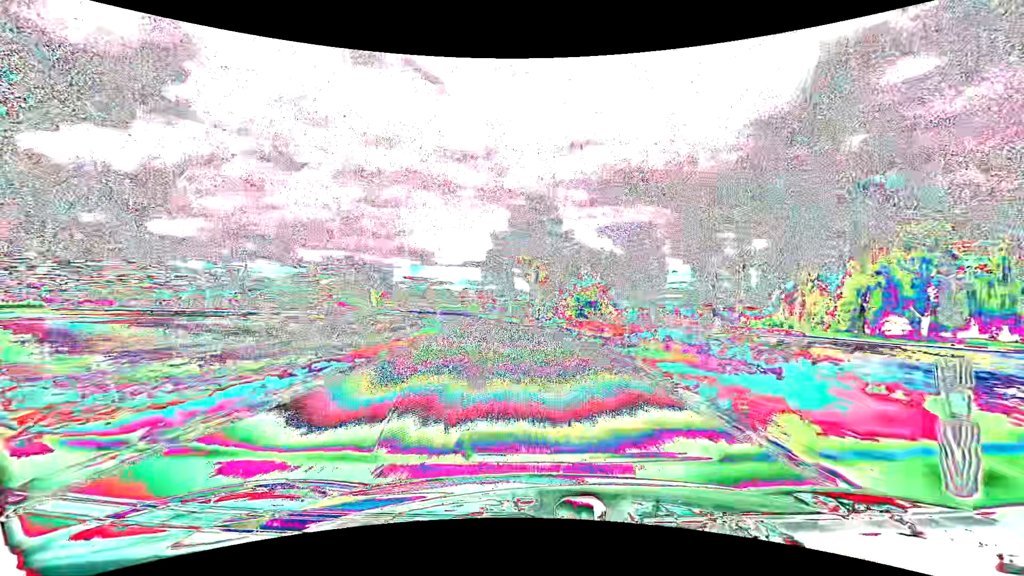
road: tertiary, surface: asphalt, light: Day
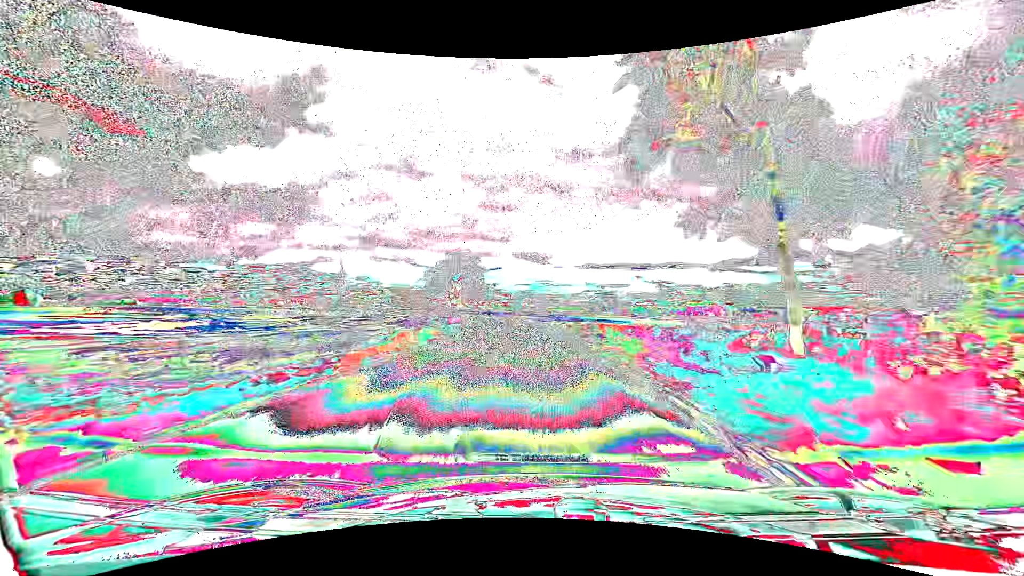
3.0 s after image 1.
(-8.7, +70.7) m; -14°
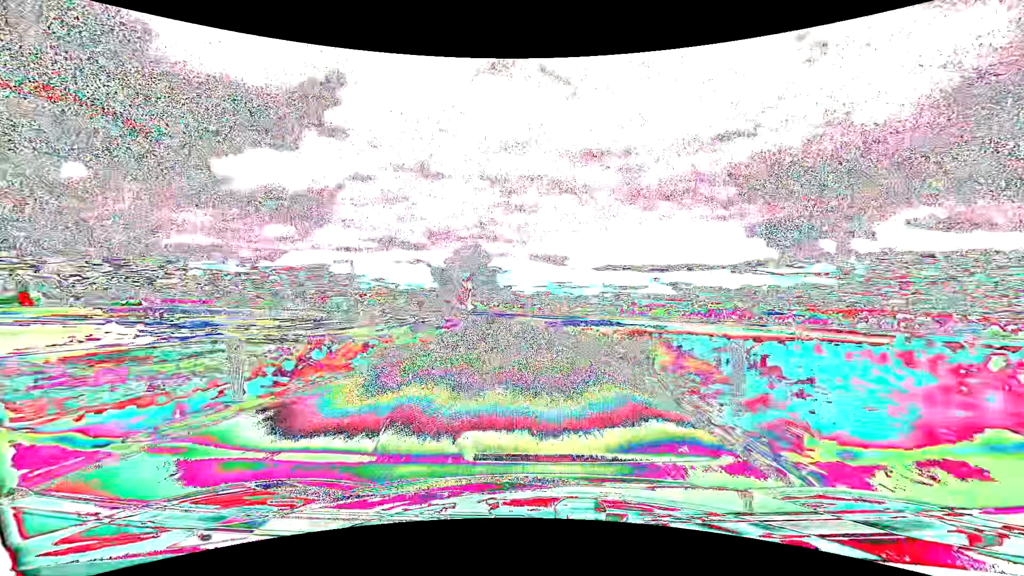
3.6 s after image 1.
(-0.3, +14.4) m; -2°
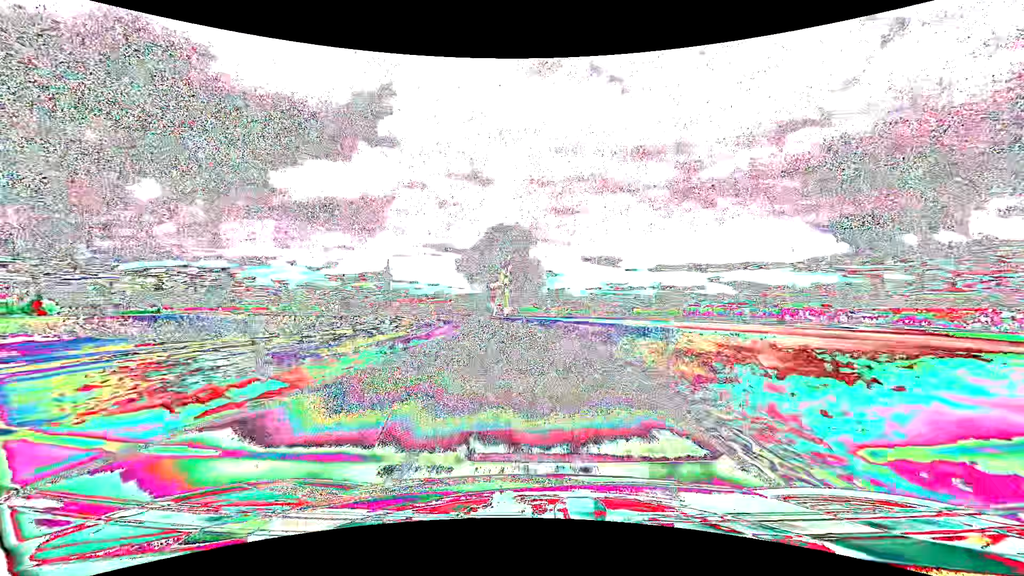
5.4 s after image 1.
(-2.3, +43.5) m; -6°
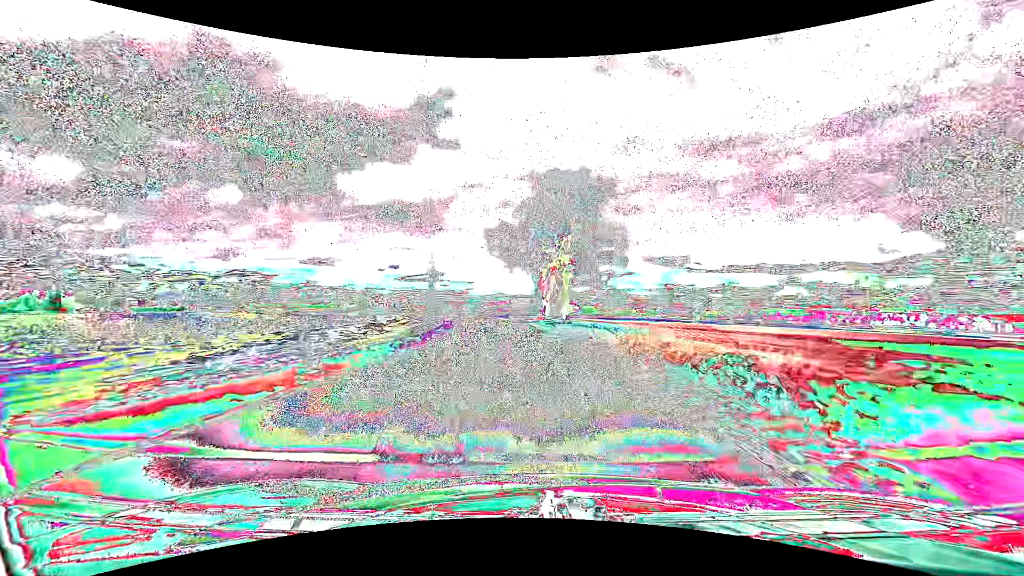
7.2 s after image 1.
(-2.7, +43.6) m; -7°
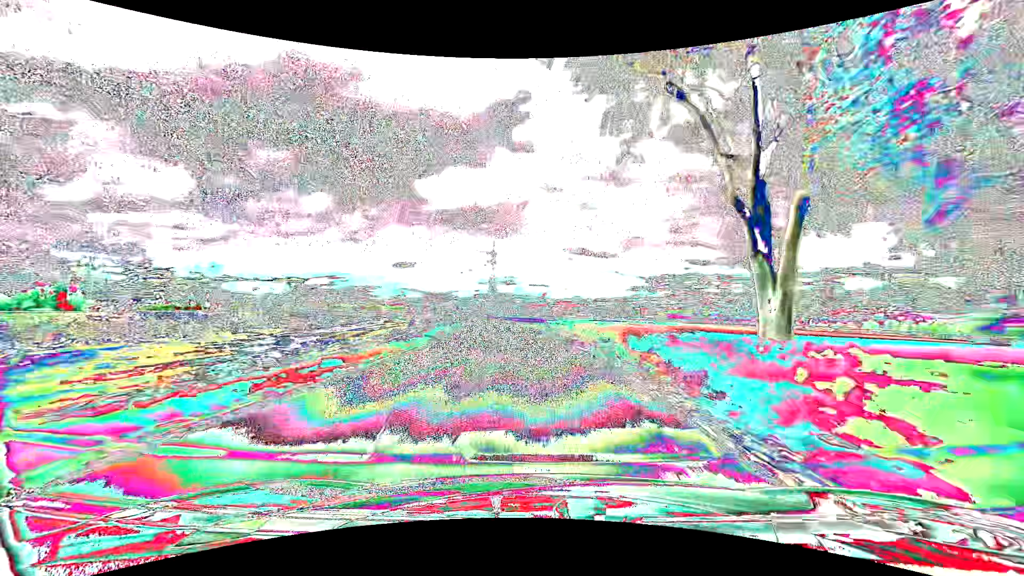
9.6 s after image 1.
(-4.6, +58.5) m; -9°
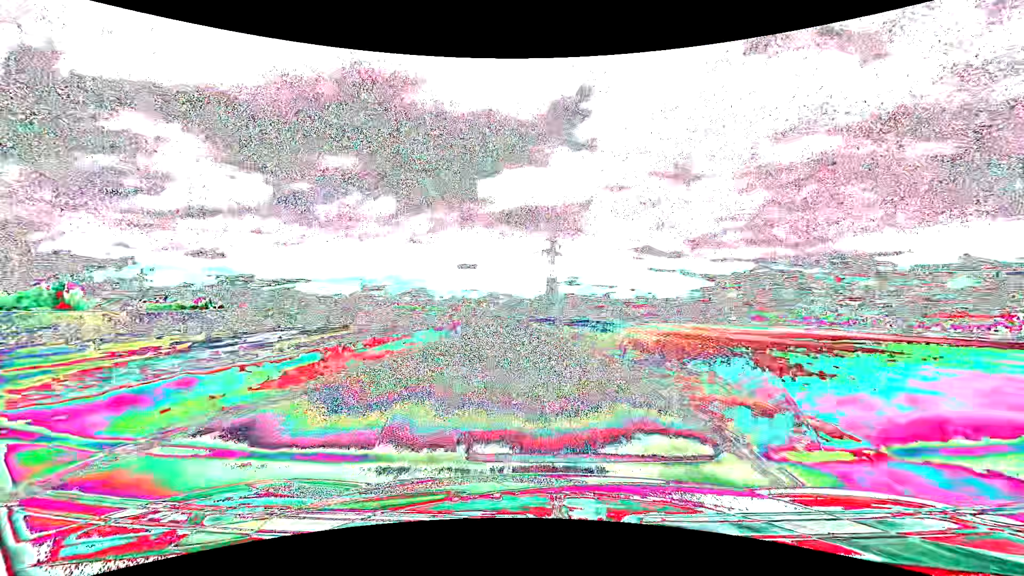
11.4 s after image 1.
(-2.7, +44.4) m; -7°
(0, +10) (-1, +20) (-1, +30) (-2, +40) (-3, +50) (-5, +60) (-6, +70) (-8, +80) (-10, +89) (-11, +99) m
